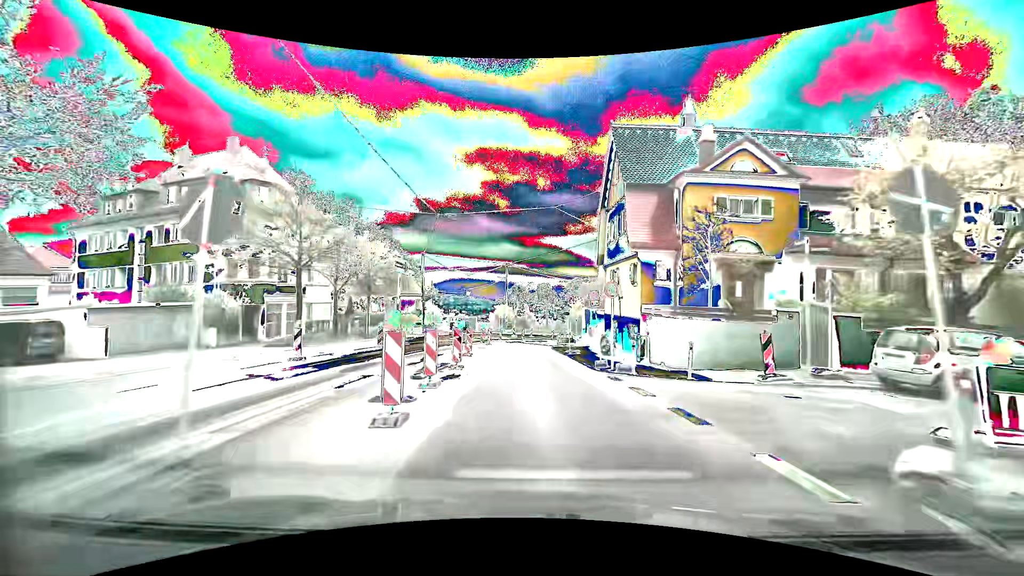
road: secondary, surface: asphalt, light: Day
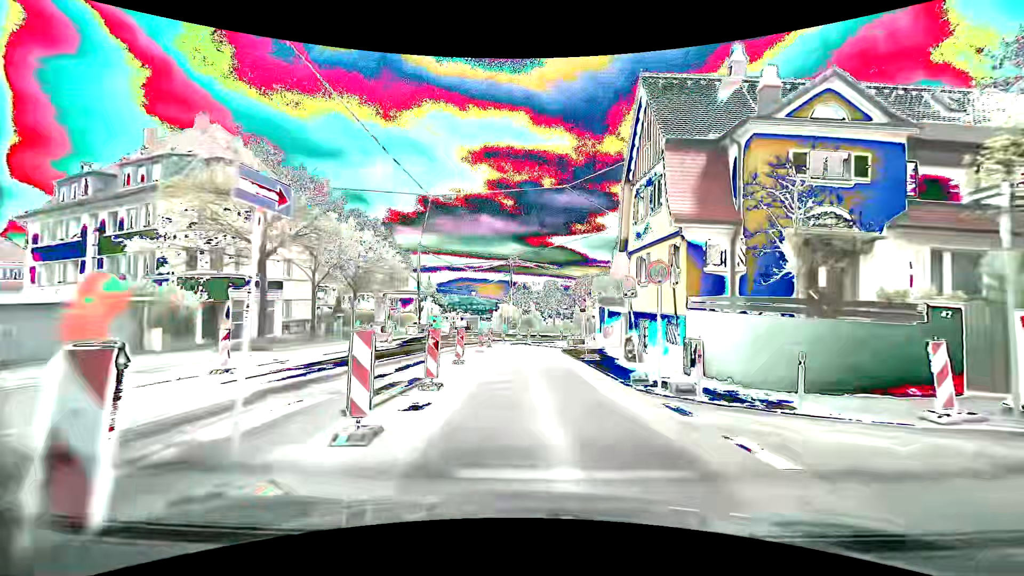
(0.0, +5.2) m; 0°
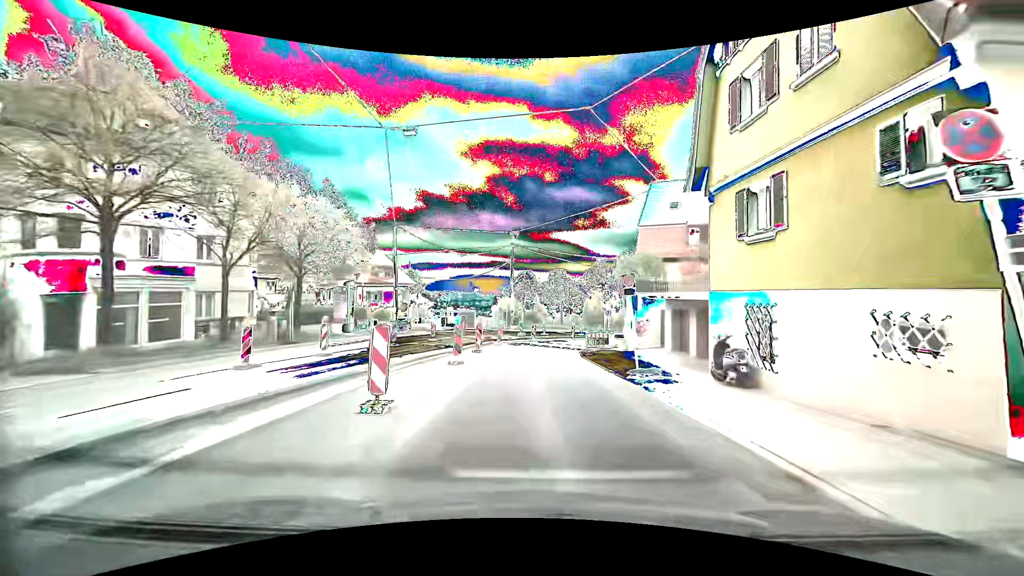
(-0.1, +10.3) m; 0°
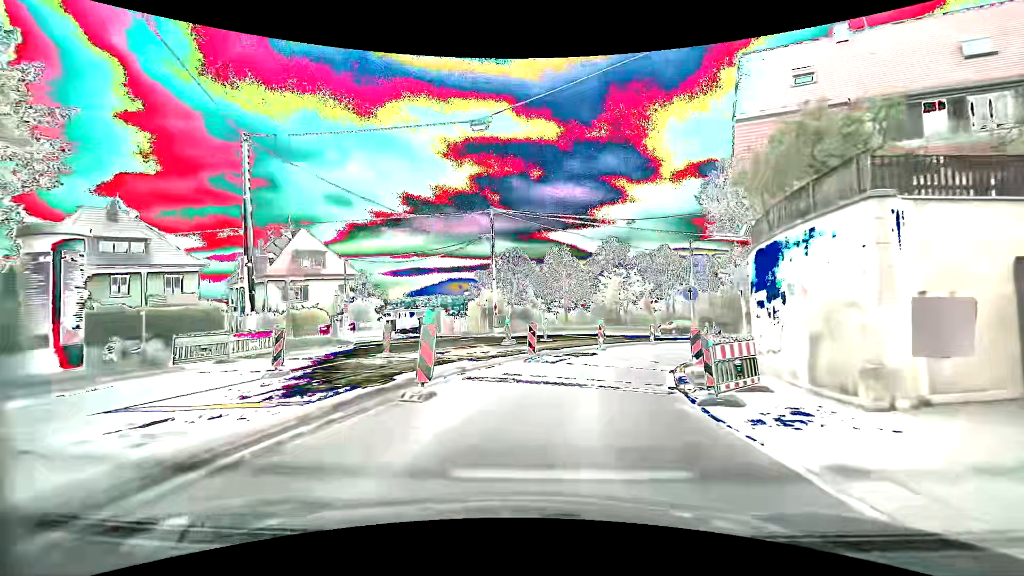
(0.0, +20.8) m; +1°
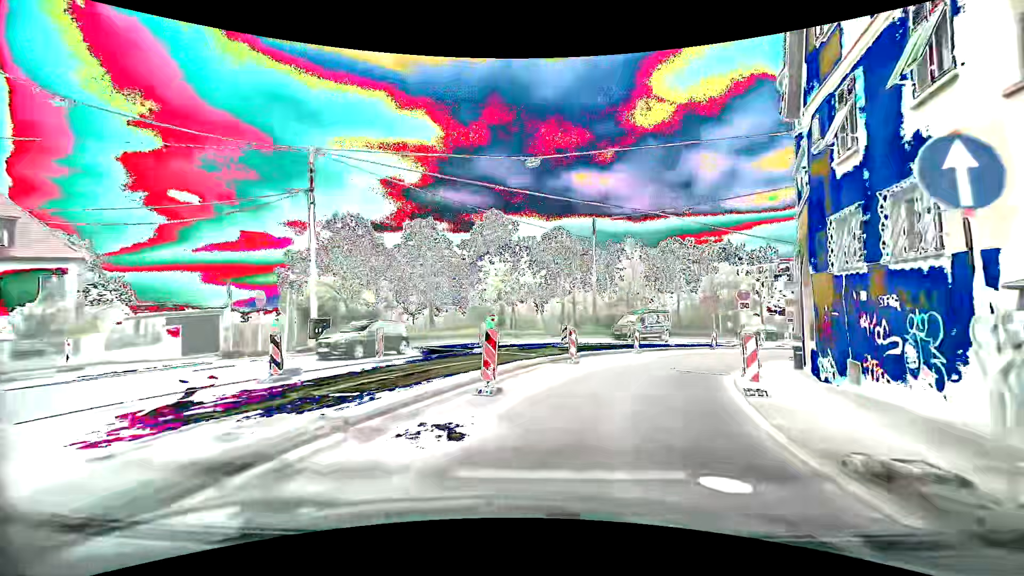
(+1.6, +15.4) m; +14°
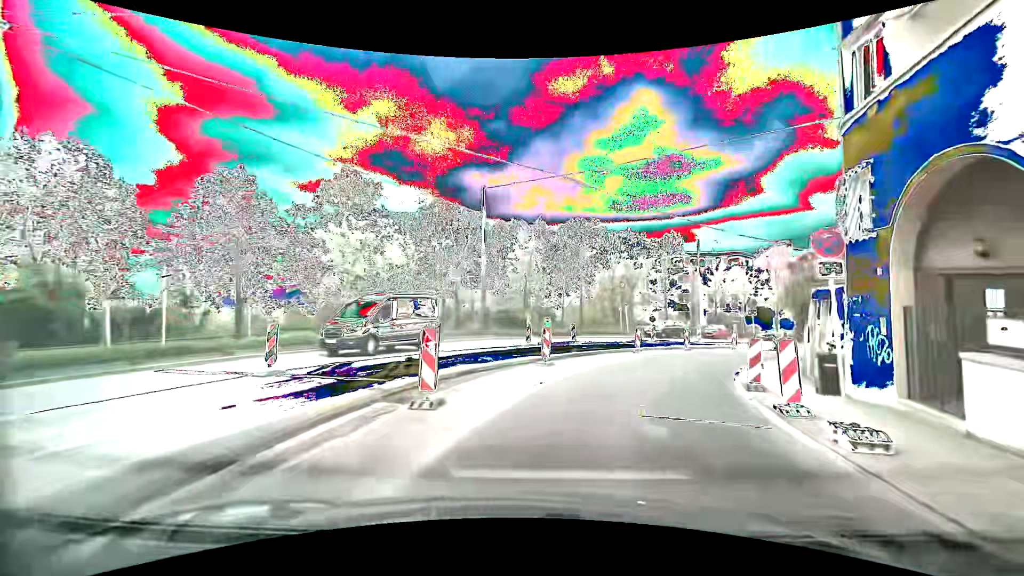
(+1.1, +10.2) m; +13°
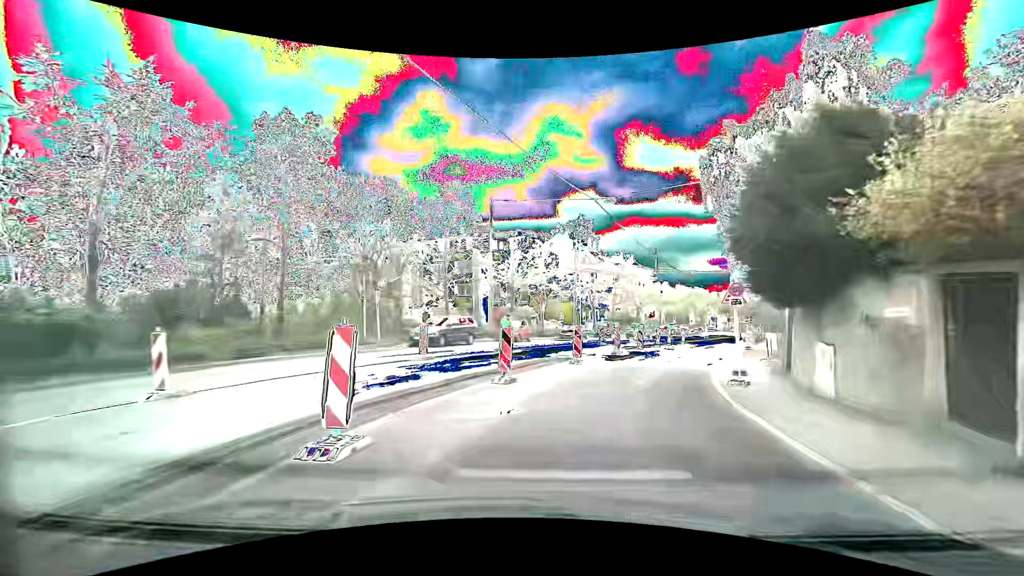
(+4.5, +19.9) m; +25°
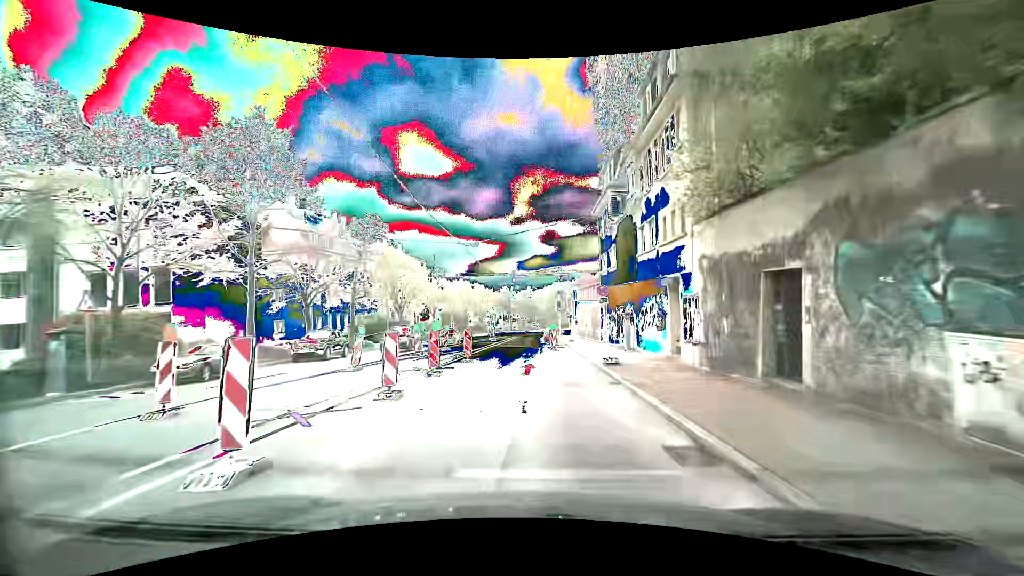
(+6.7, +24.7) m; +25°
(0, +10) (0, +20) (-1, +30) (-1, +40) (-1, +50) (-1, +60) (0, +70) (0, +80) (+2, +90) (+6, +99) m
